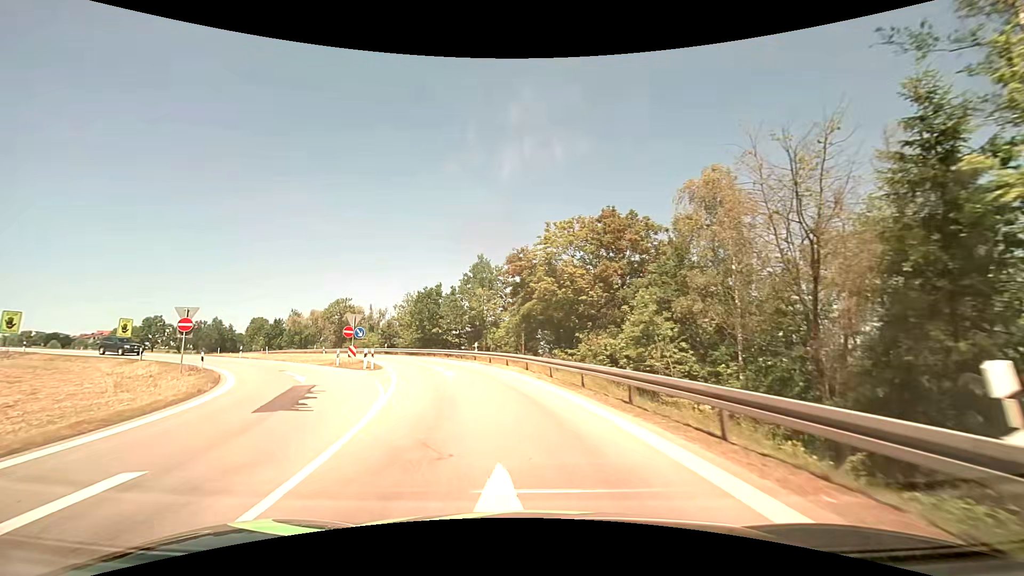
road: motorway_link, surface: asphalt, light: Day
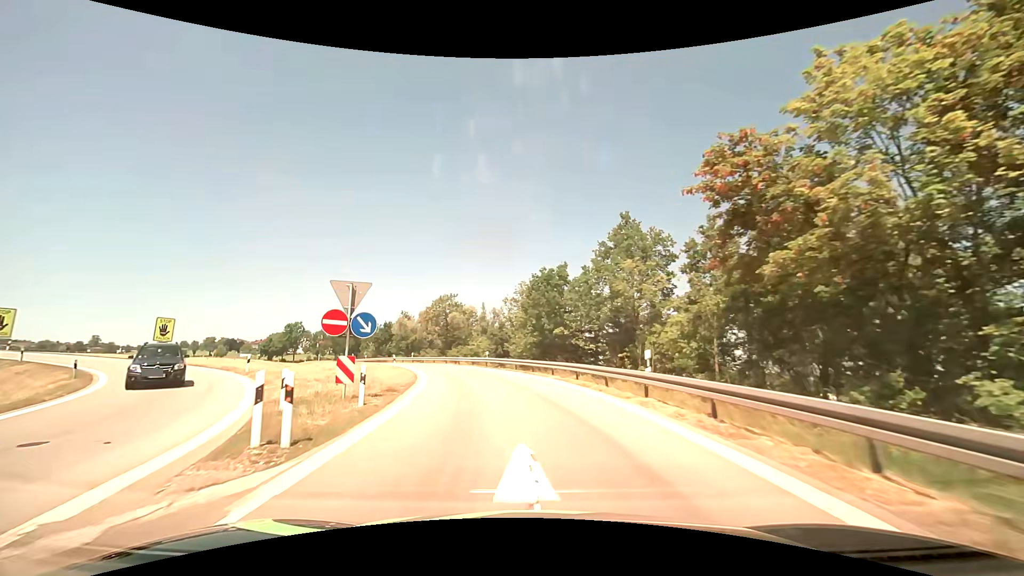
(-2.9, +21.0) m; -15°
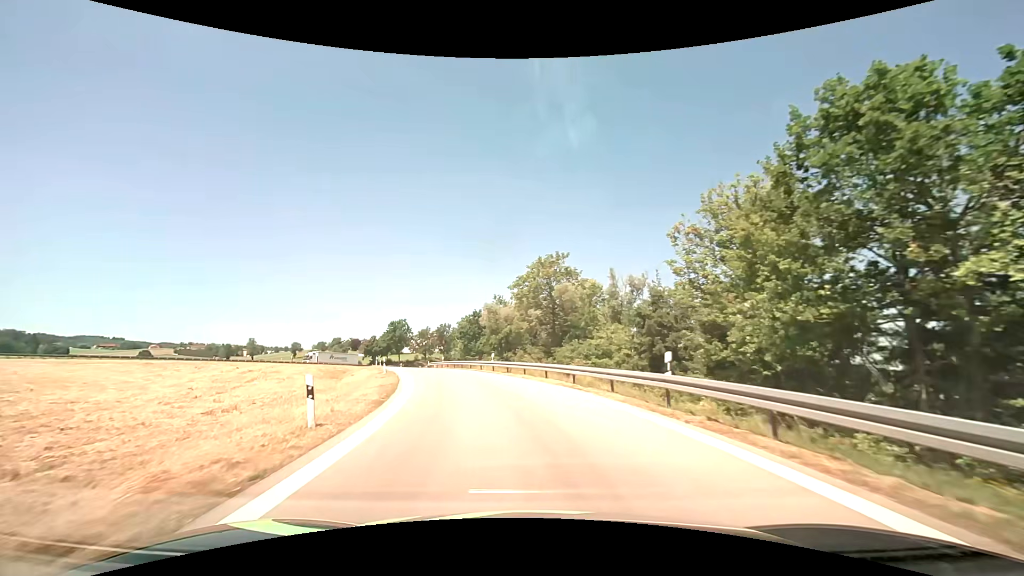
(-3.5, +28.8) m; -13°
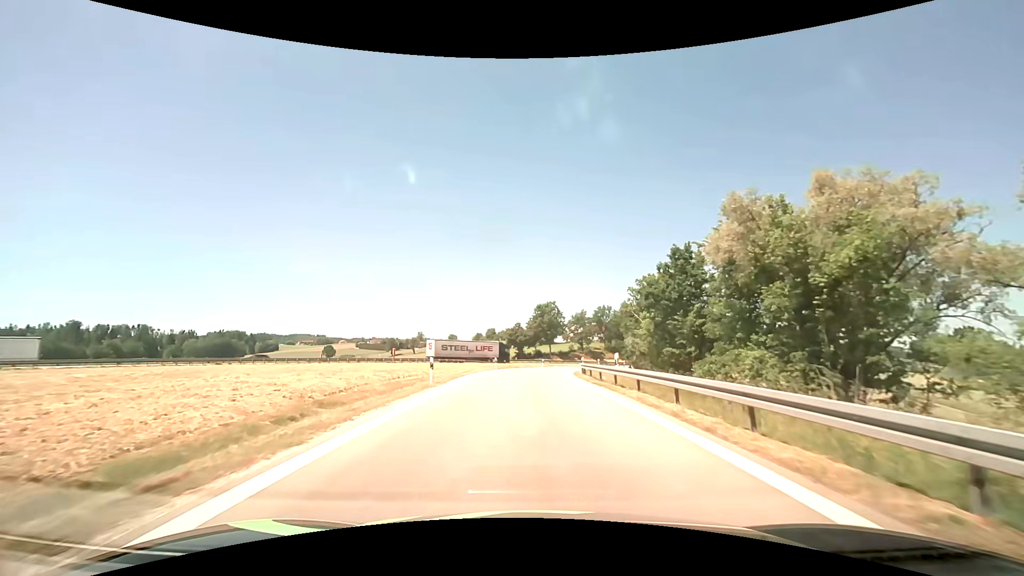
(-6.9, +37.8) m; -18°
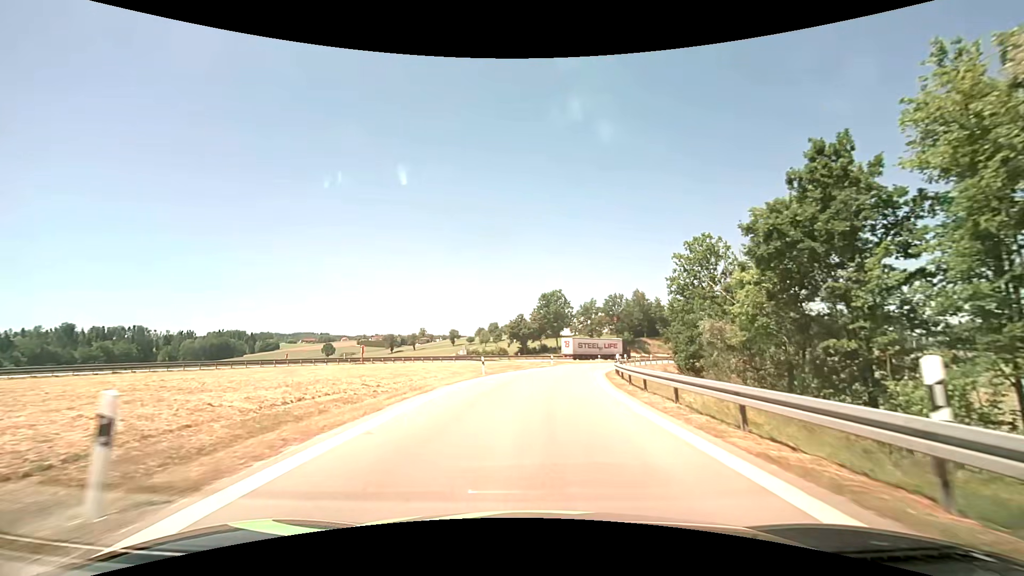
(-0.1, +15.8) m; -1°
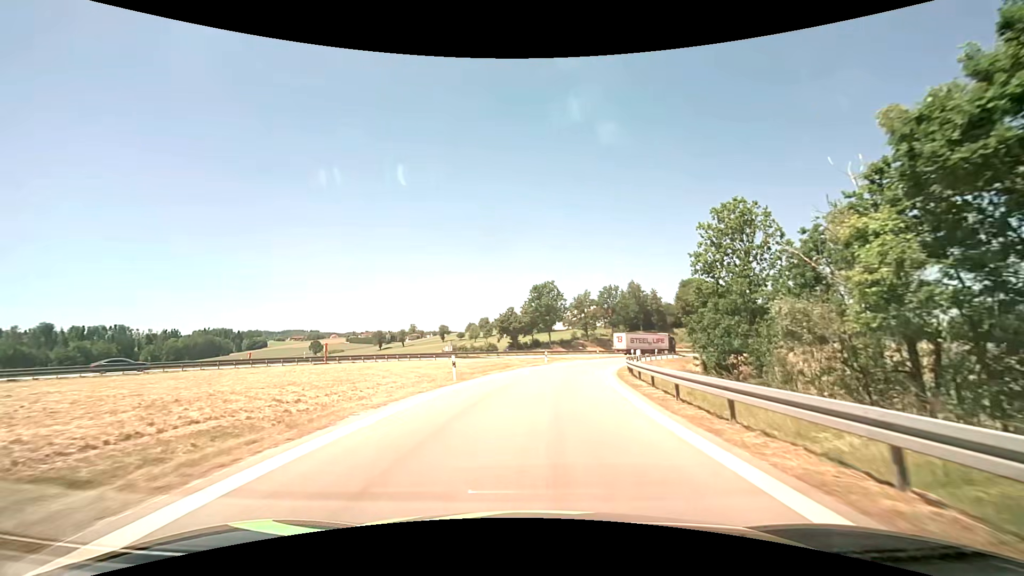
(+0.1, +7.7) m; +1°
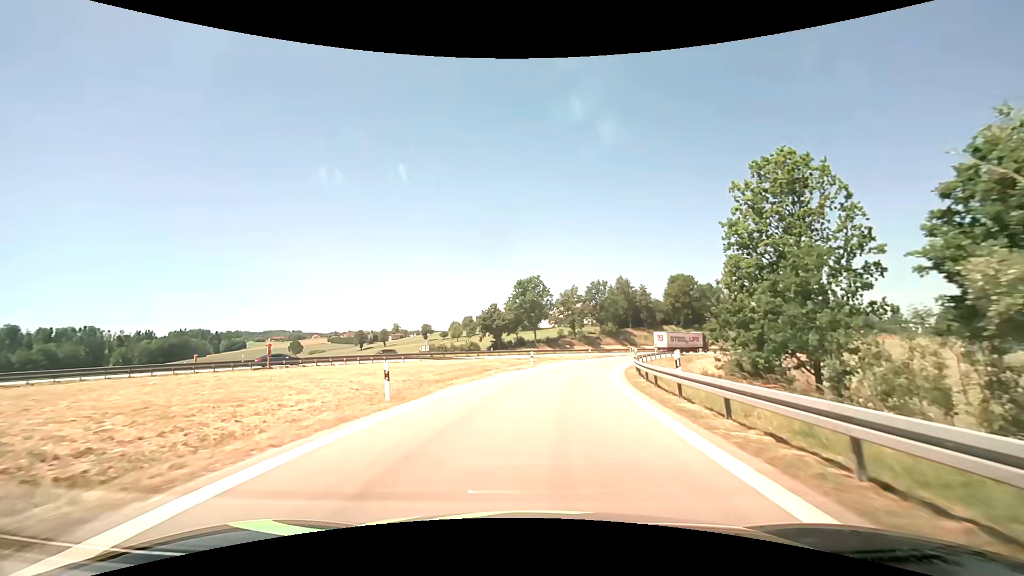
(+0.1, +7.6) m; +1°
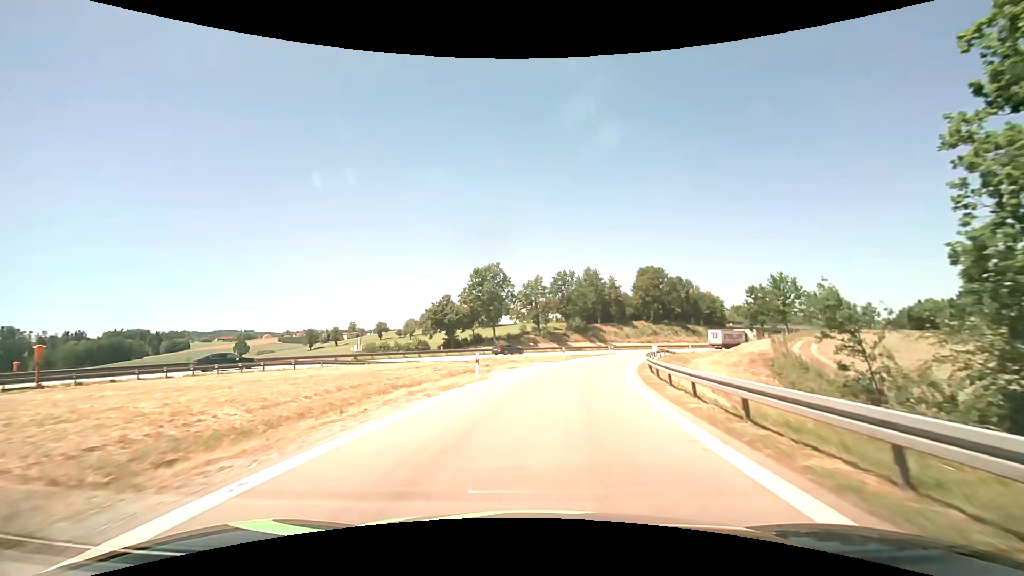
(+0.6, +15.4) m; +4°
(0, +10) (+1, +20) (+3, +30) (+5, +40) (+8, +49) (+12, +58) (+16, +67) (+21, +76) (+27, +85) (+33, +93) m
